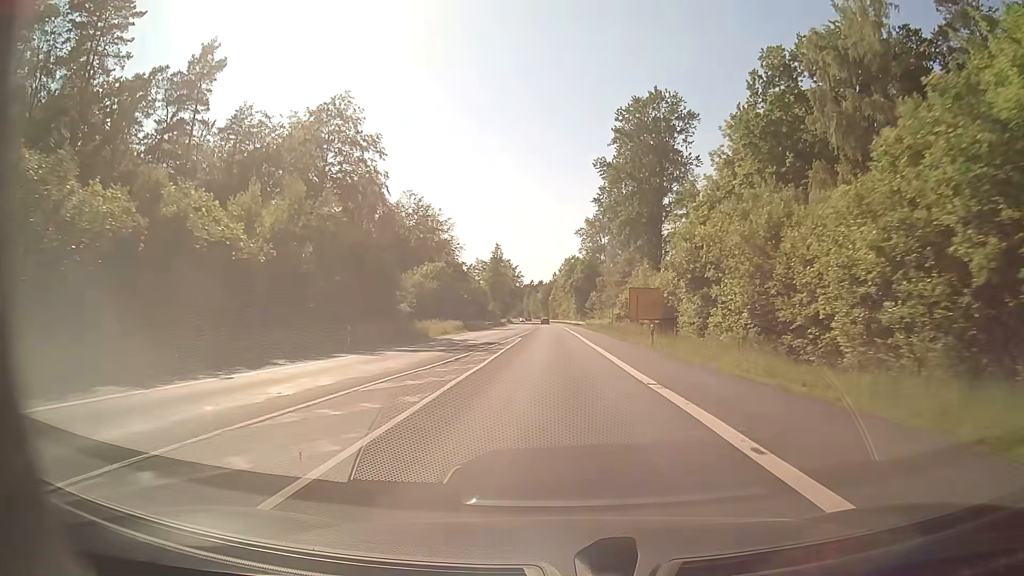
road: secondary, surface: asphalt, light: Day
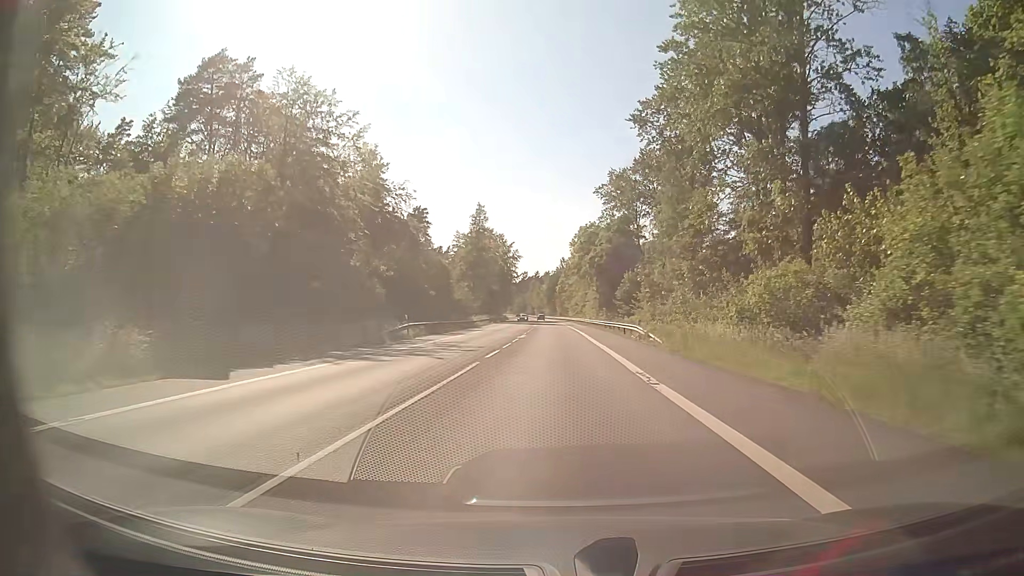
(-0.3, +55.7) m; -1°
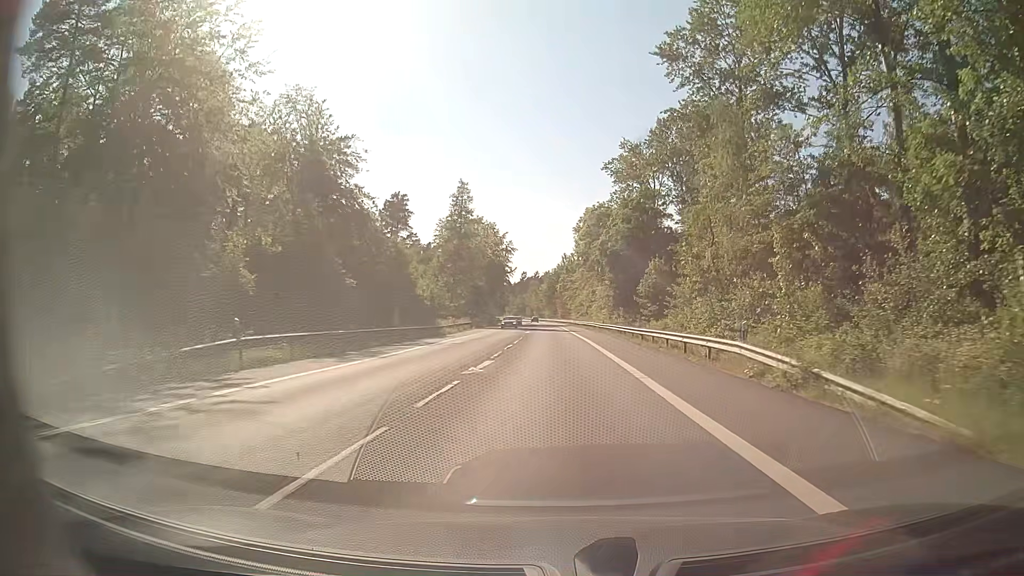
(0.0, +22.3) m; 0°
(0, +10) (0, +20) (0, +30) (0, +40) (0, +50) (0, +60) (-1, +70) (-1, +80) (-1, +90) (-1, +100) m
